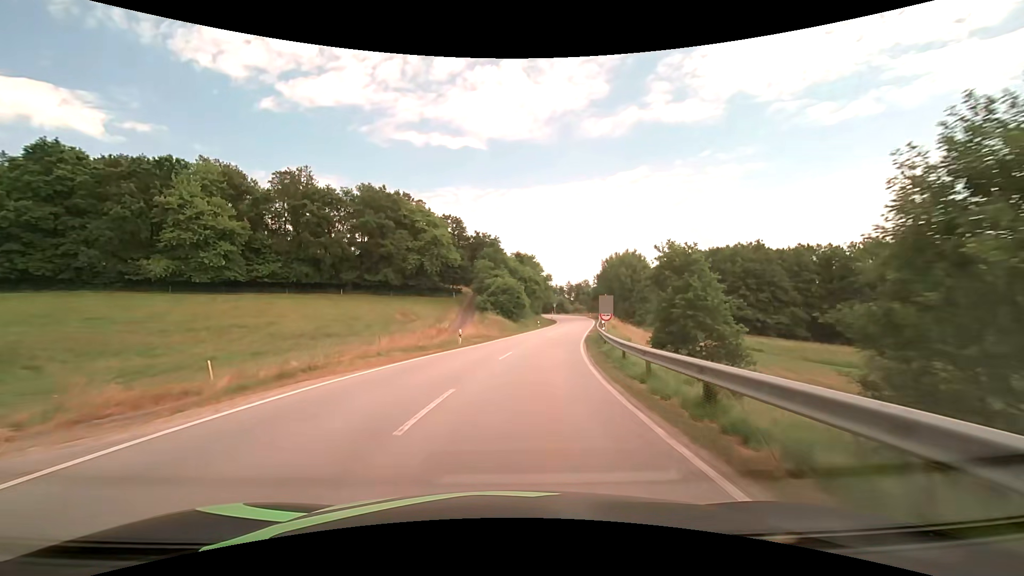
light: Day
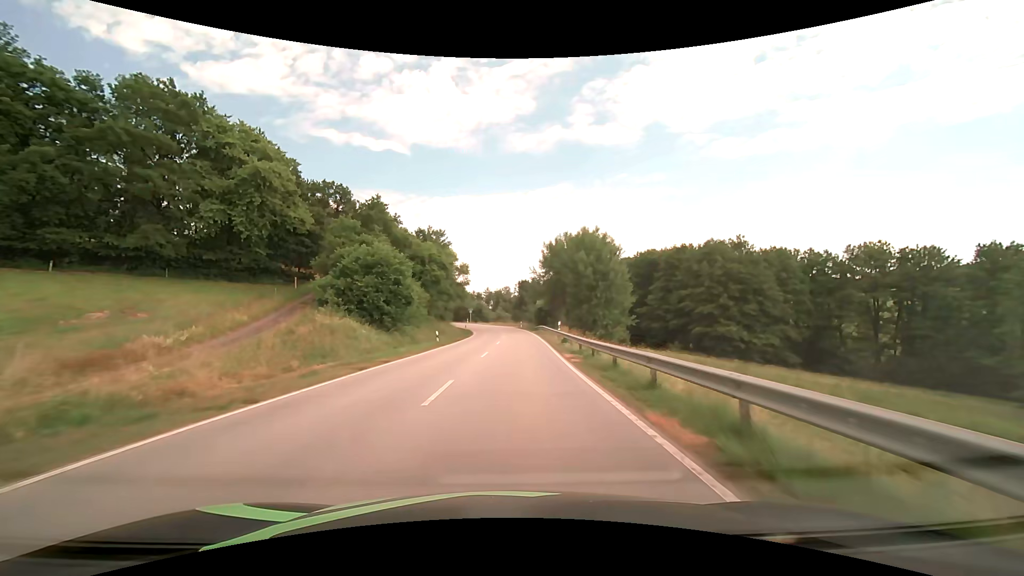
(+2.9, +33.4) m; +10°
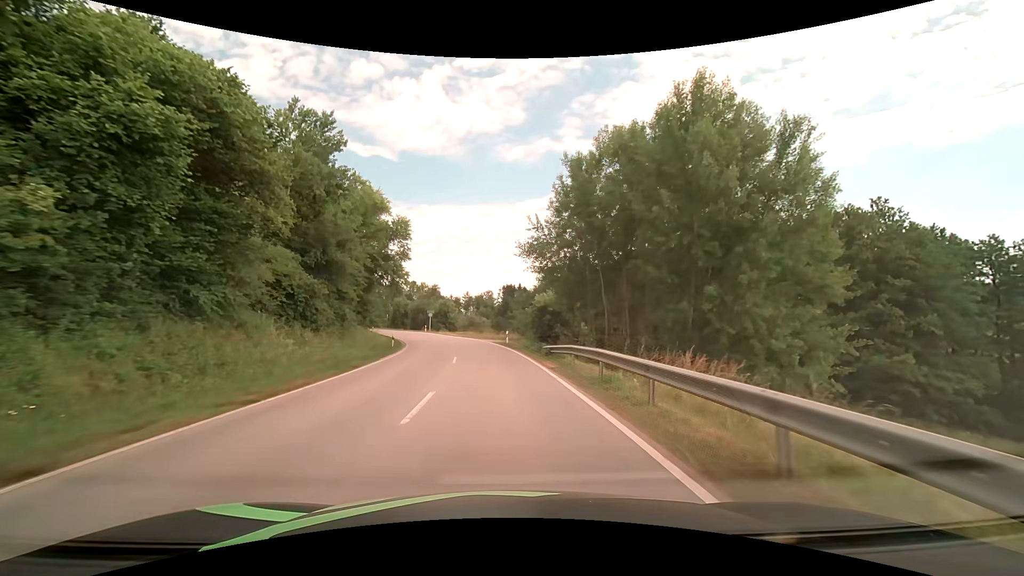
(+0.8, +37.6) m; +2°
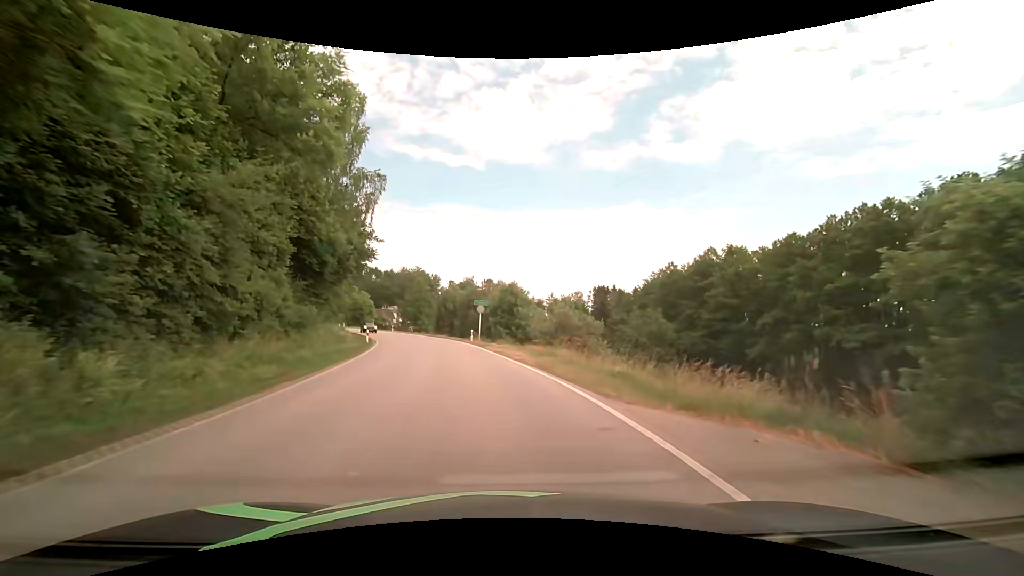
(-2.7, +38.2) m; -9°
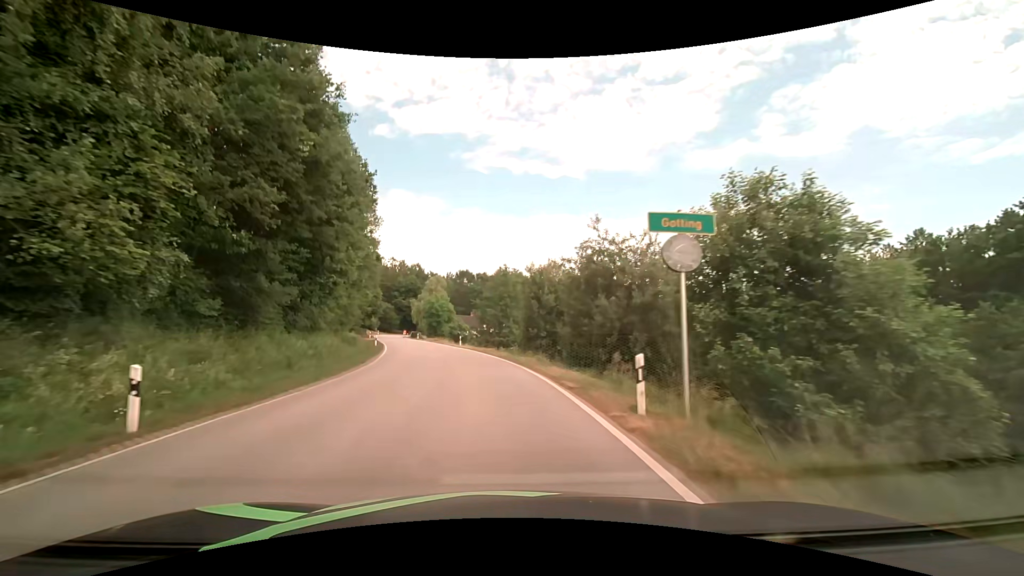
(-2.8, +31.0) m; -12°
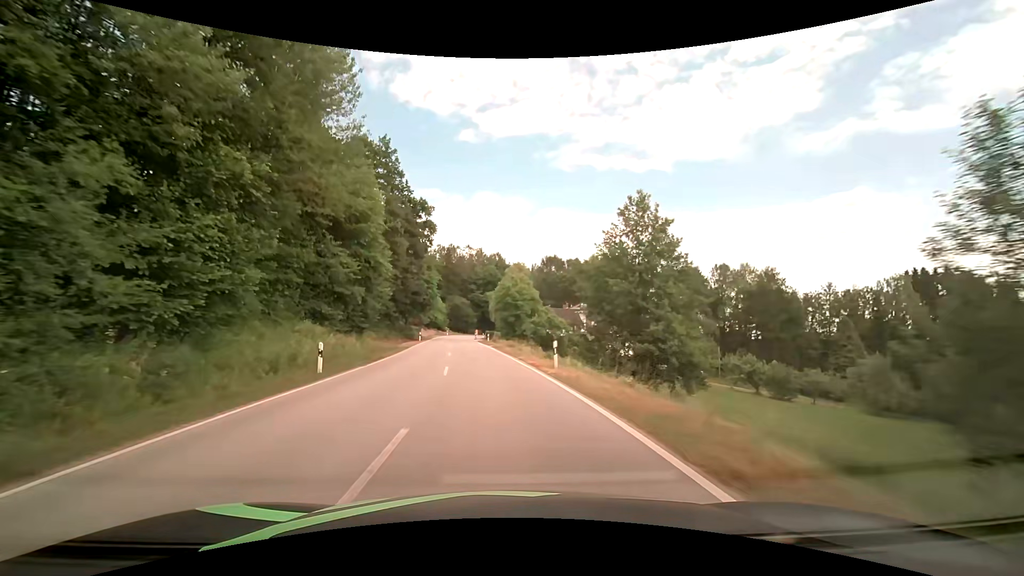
(-2.9, +31.3) m; -10°
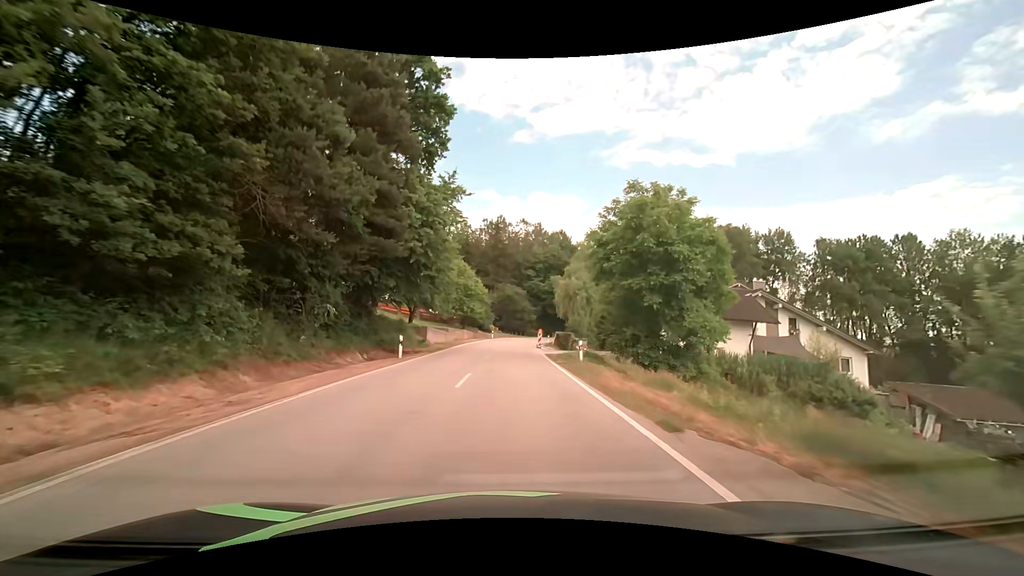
(-3.0, +39.6) m; -6°
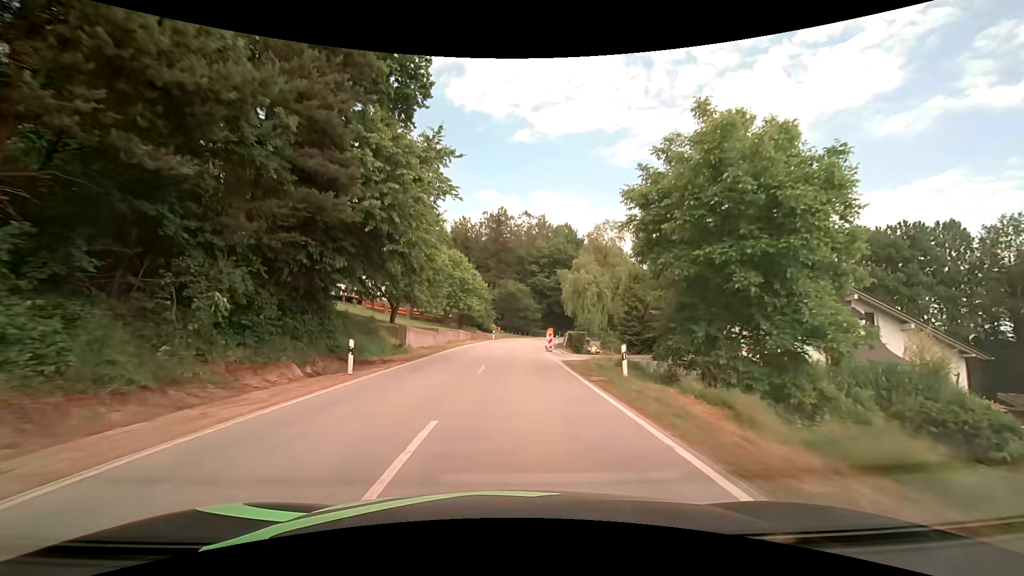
(0.0, +8.1) m; 0°
(0, +10) (0, +20) (0, +30) (+1, +40) (+2, +50) (+3, +60) (+5, +70) (+8, +79) (+11, +89) (+15, +98) m
